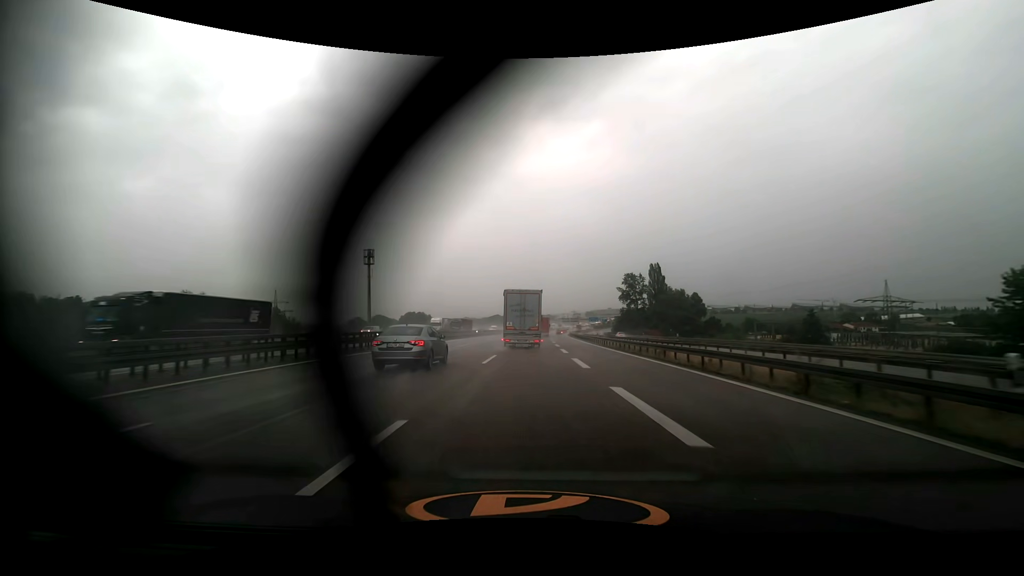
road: motorway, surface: asphalt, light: Day
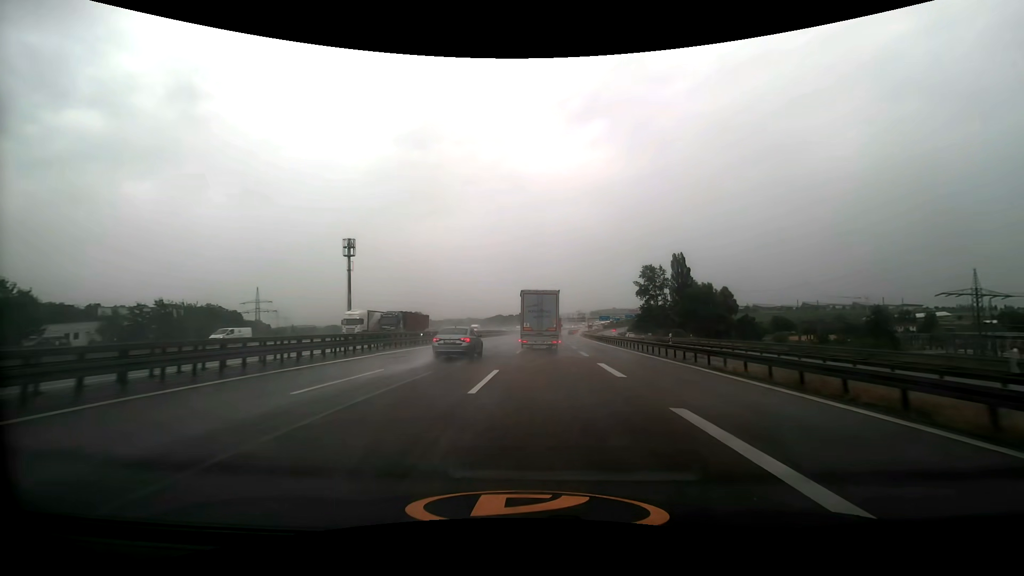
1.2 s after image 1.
(-0.1, +27.0) m; 0°
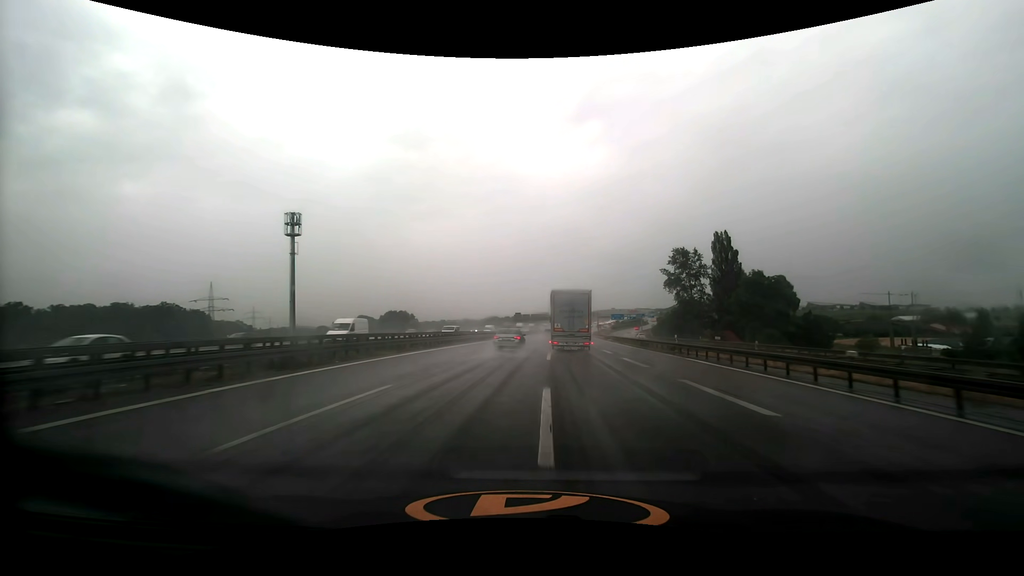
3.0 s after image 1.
(-0.2, +41.5) m; 0°
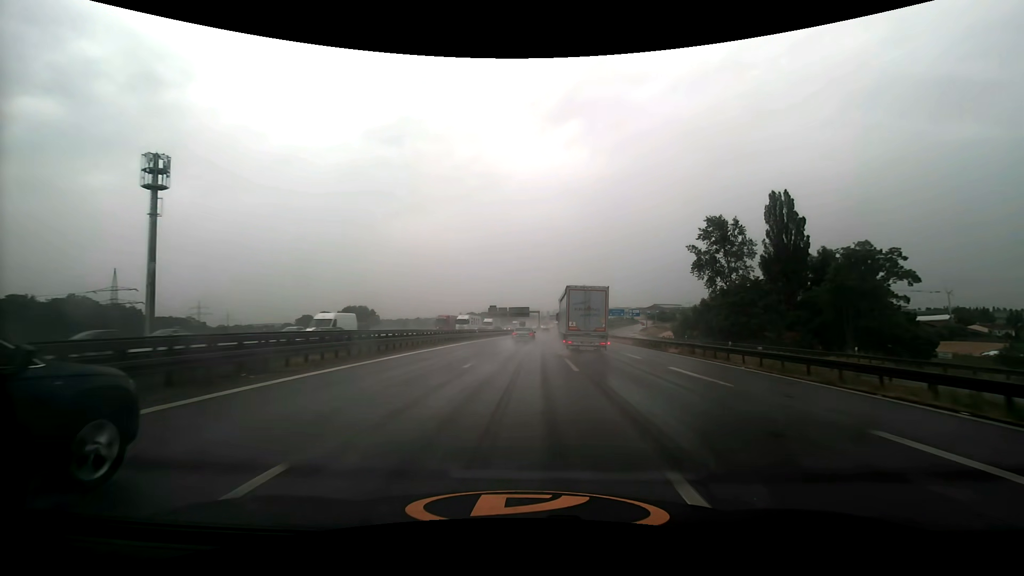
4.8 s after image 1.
(+0.8, +42.9) m; +2°
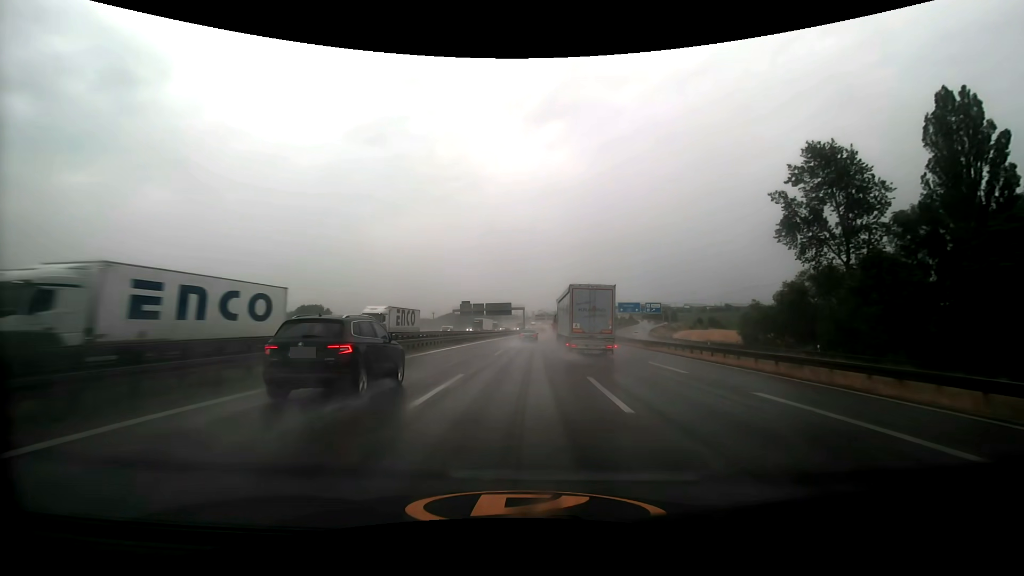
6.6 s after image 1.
(+1.1, +44.0) m; +2°
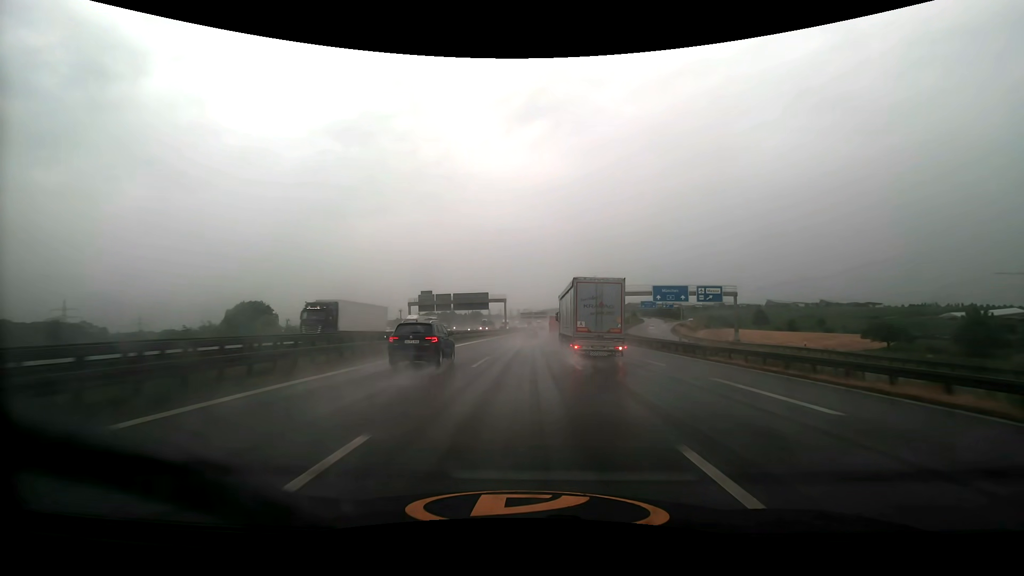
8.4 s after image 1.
(+0.7, +45.4) m; +2°
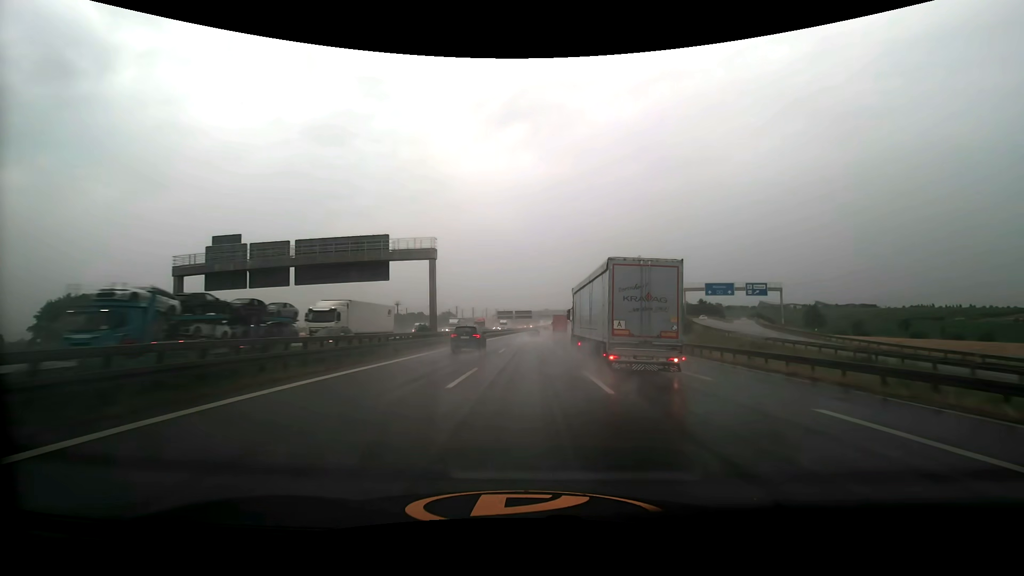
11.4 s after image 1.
(+1.6, +78.7) m; +2°
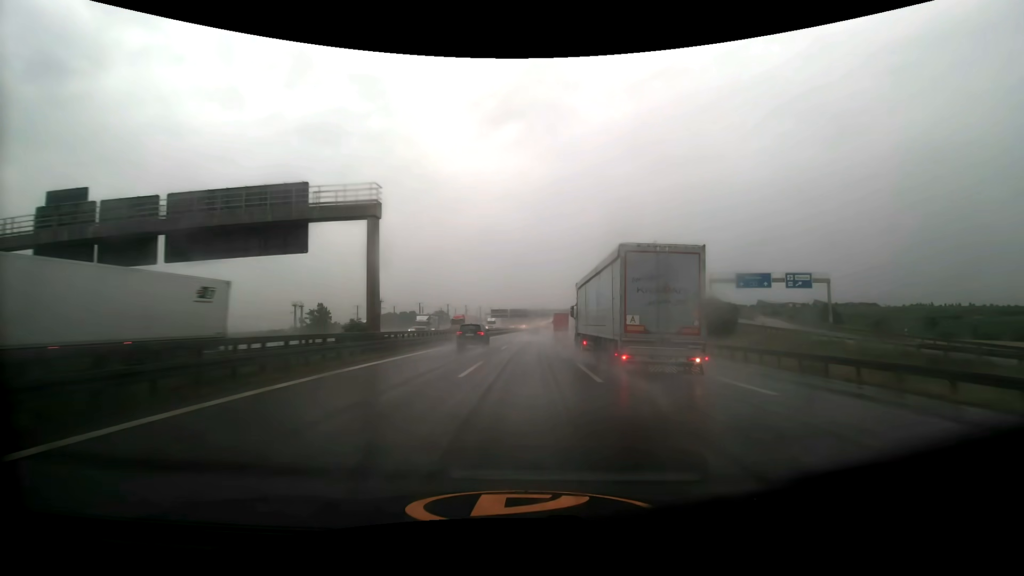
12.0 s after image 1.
(0.0, +16.3) m; 0°
(0, +10) (0, +20) (0, +30) (0, +40) (+1, +50) (+1, +60) (+1, +70) (+2, +80) (+2, +90) (+3, +100) m
